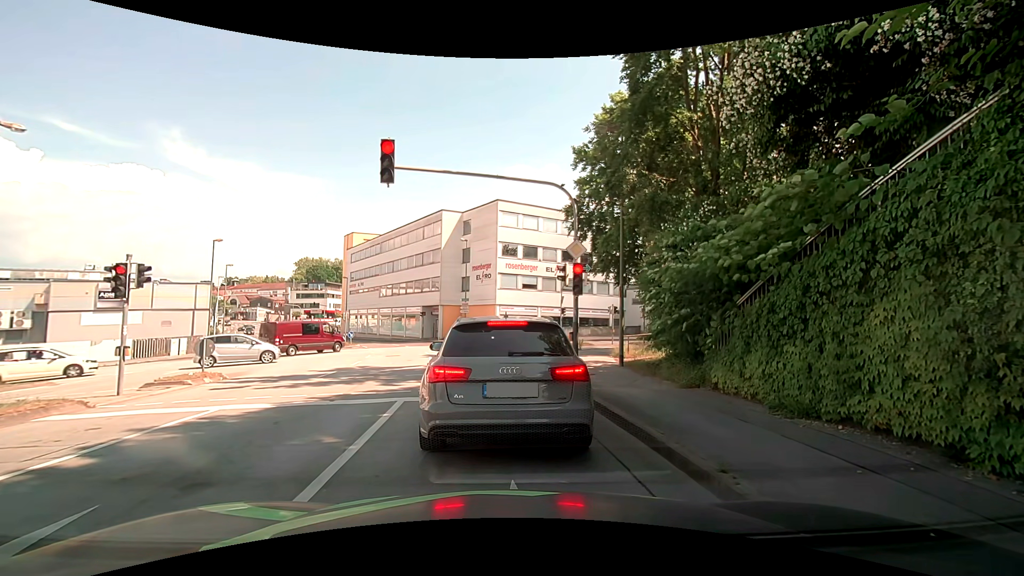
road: tertiary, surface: asphalt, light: Day
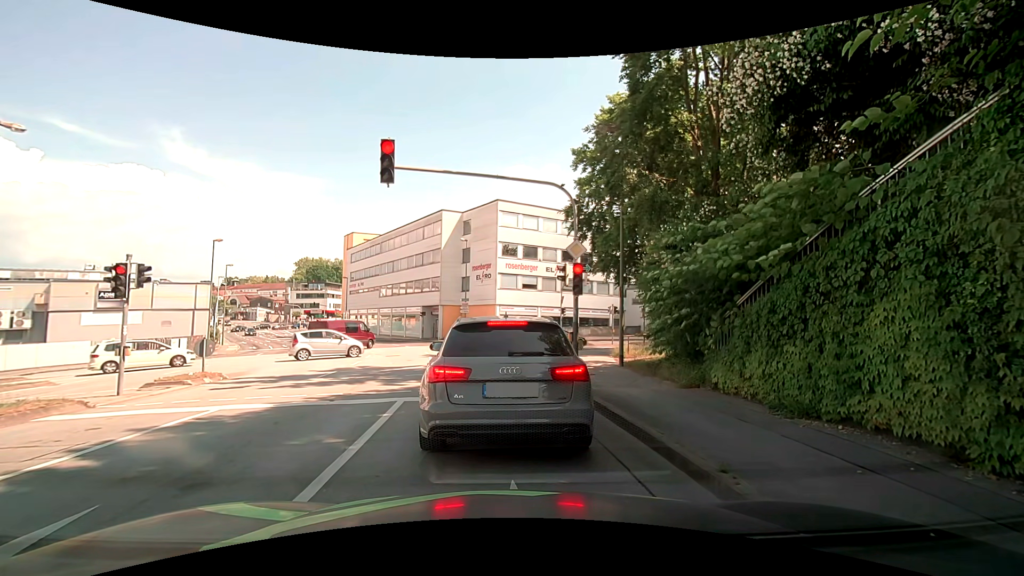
(0.0, 0.0) m; 0°
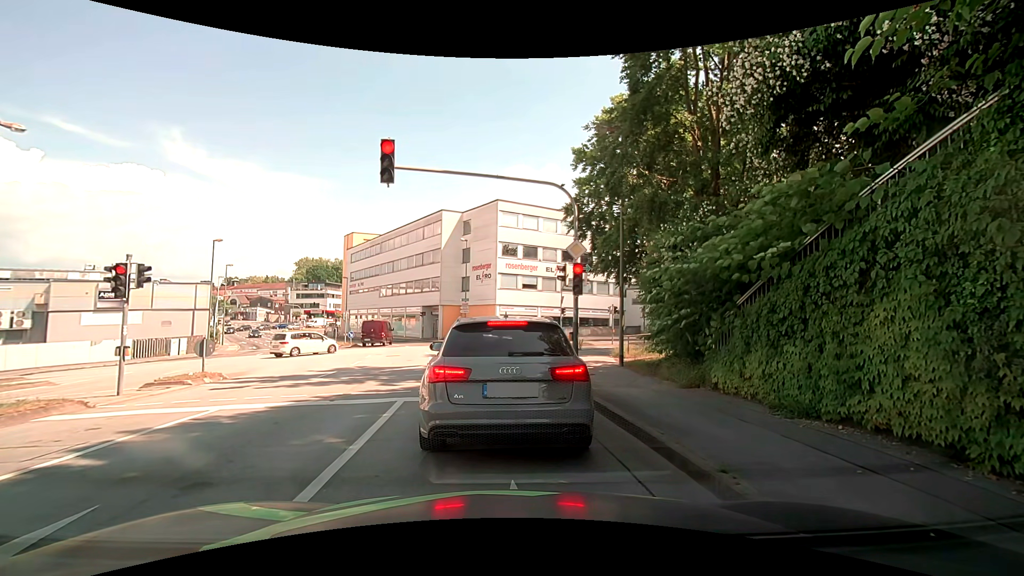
(0.0, 0.0) m; 0°
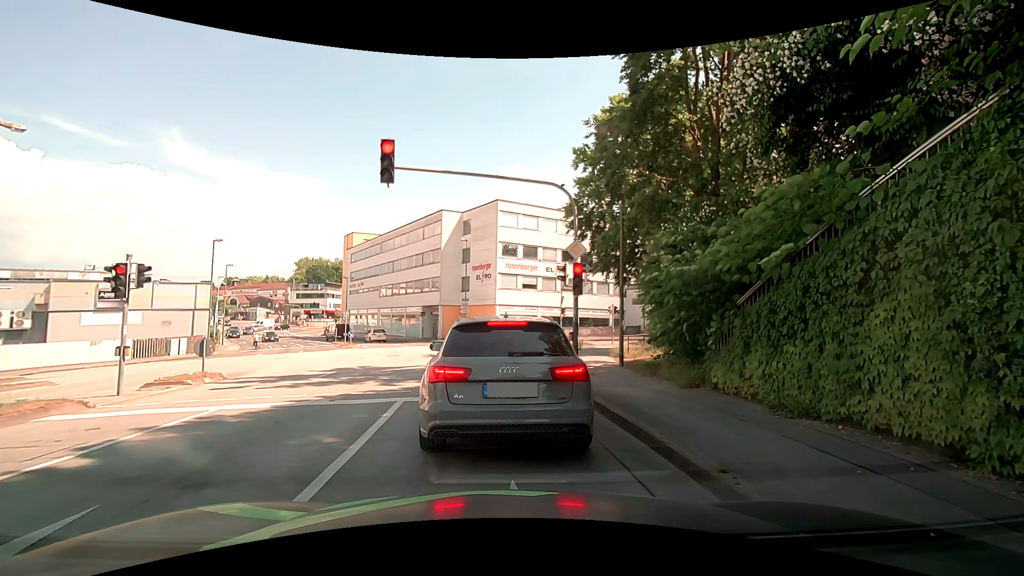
(0.0, 0.0) m; 0°
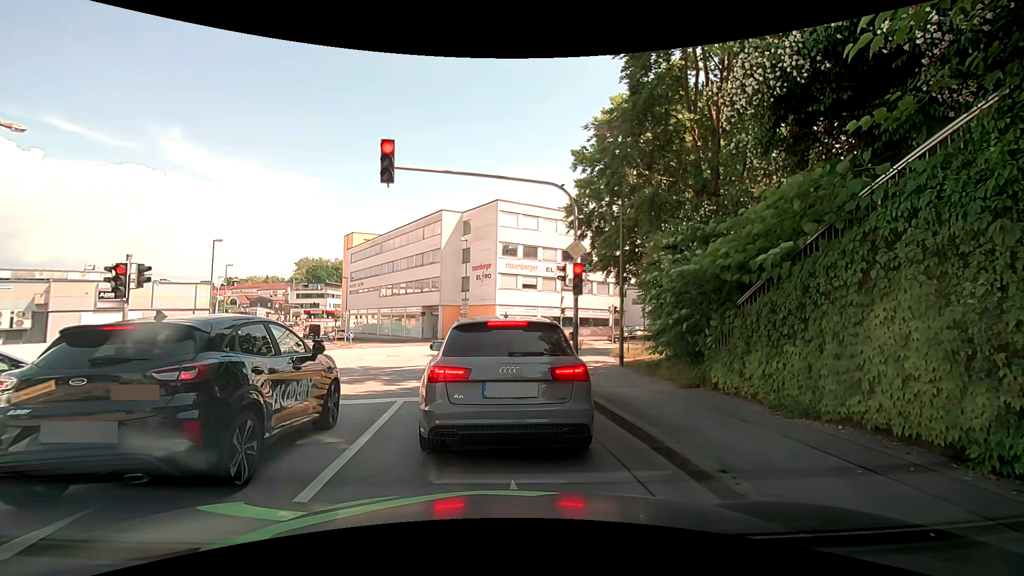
(0.0, 0.0) m; 0°
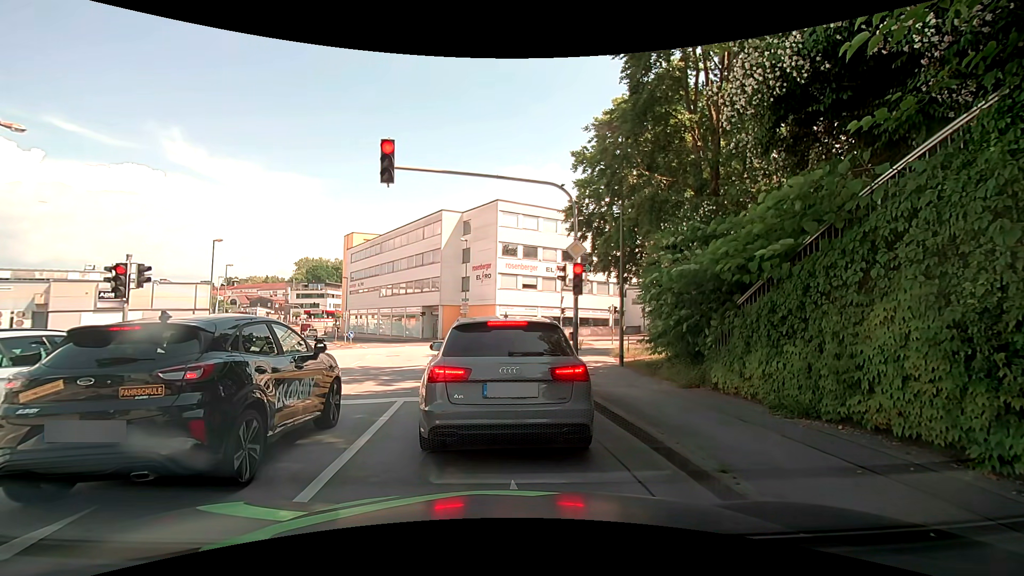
(0.0, 0.0) m; 0°
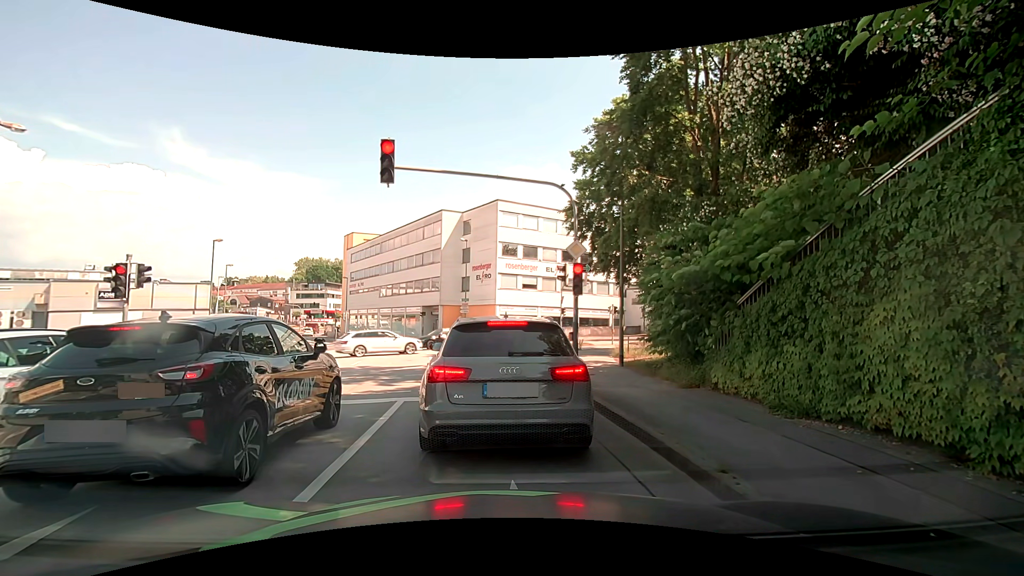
(0.0, 0.0) m; 0°
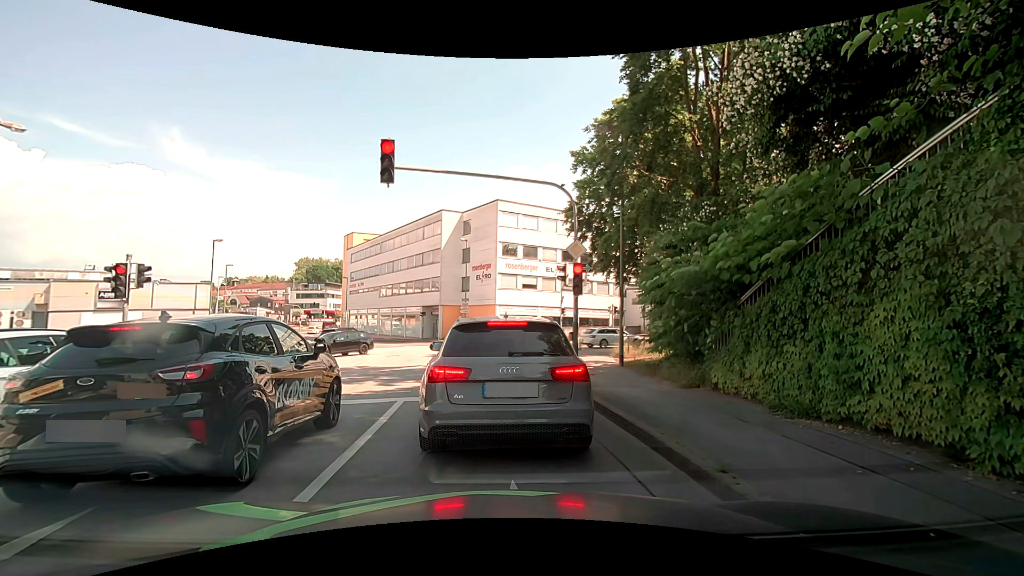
(0.0, 0.0) m; 0°
(-1, +10) (-2, +20) (-4, +30) (-6, +39) (-10, +49) (-14, +58) (-20, +66) (-25, +74) (-31, +83) (-36, +91) m
